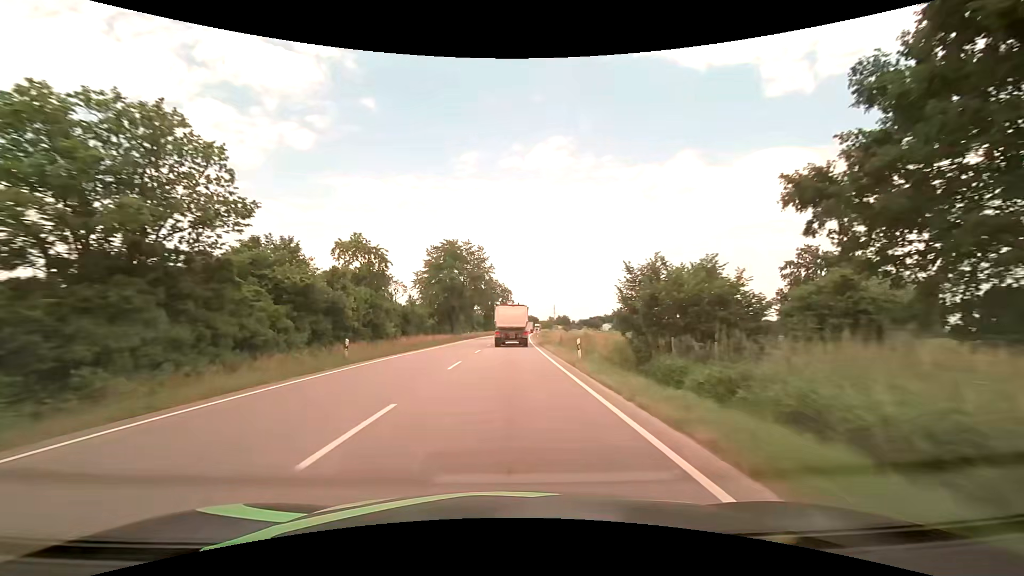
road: primary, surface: asphalt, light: Day
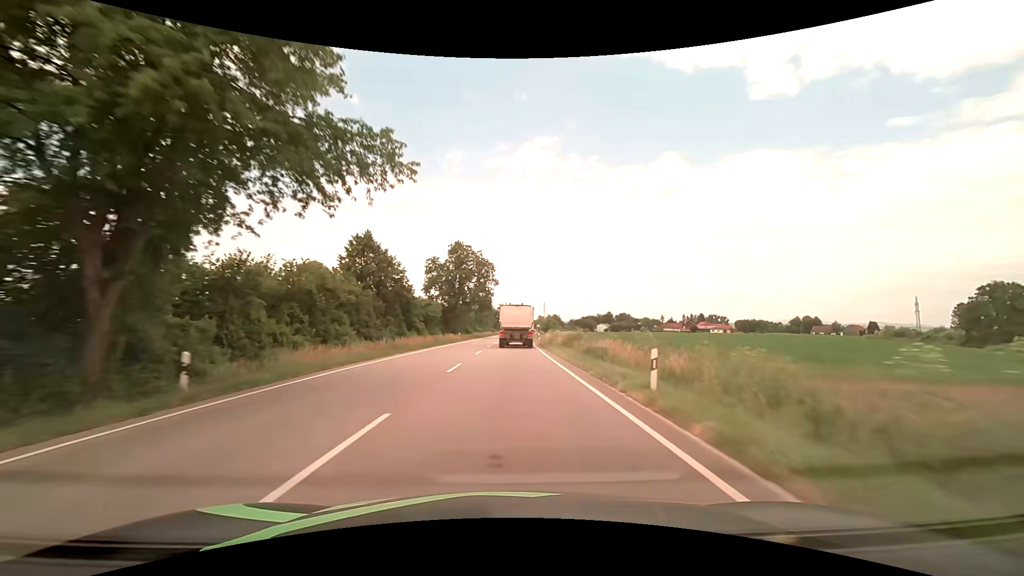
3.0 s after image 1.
(+0.9, +60.4) m; +2°
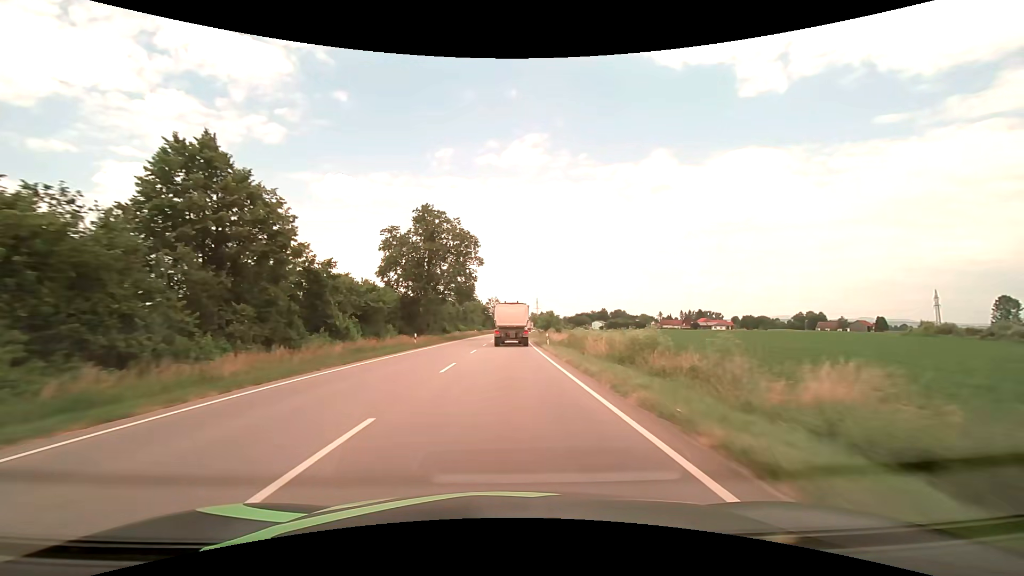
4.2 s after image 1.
(+0.2, +24.0) m; +1°
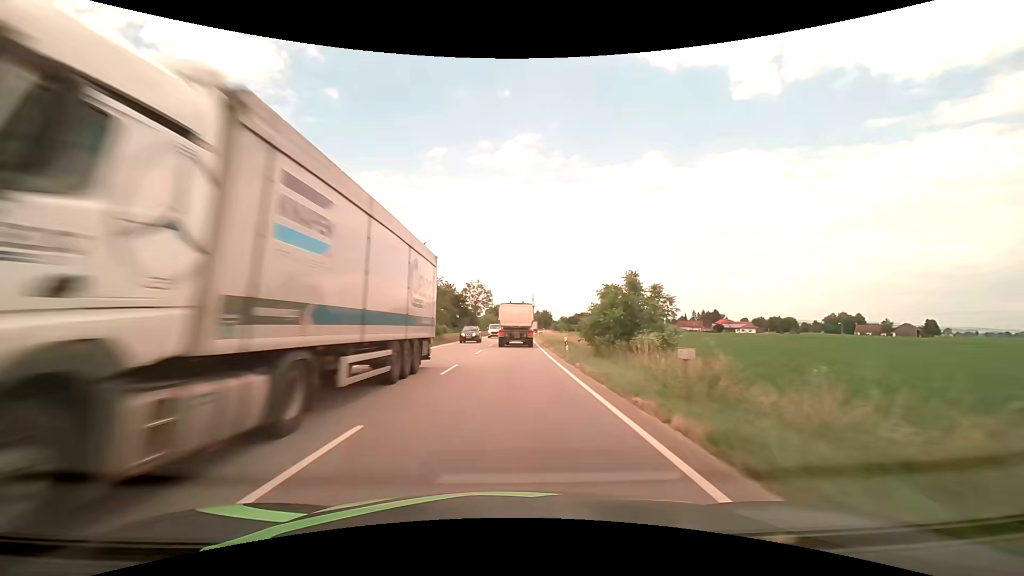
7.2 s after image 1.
(+0.4, +59.8) m; +1°
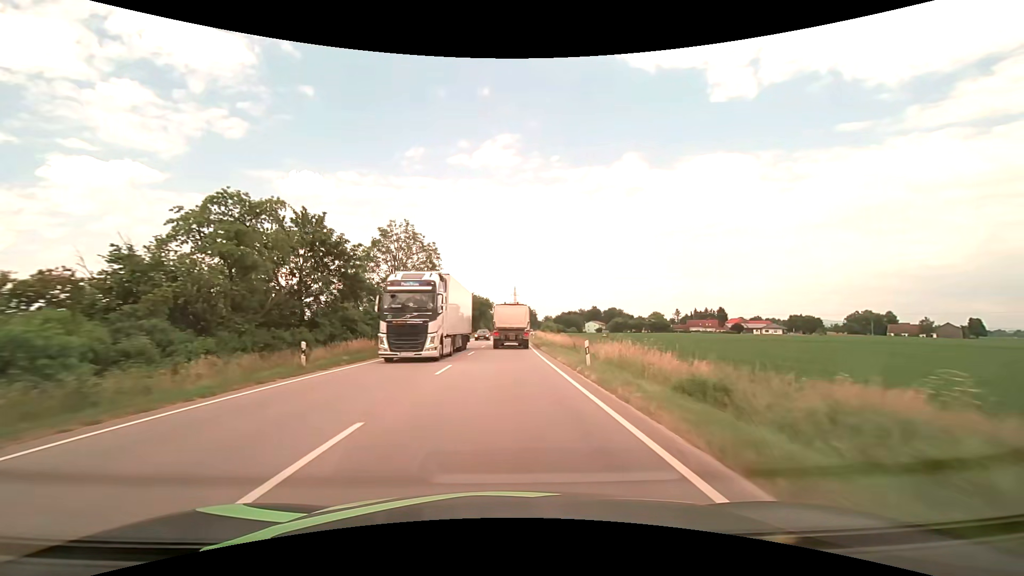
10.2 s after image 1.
(+1.2, +59.0) m; +2°
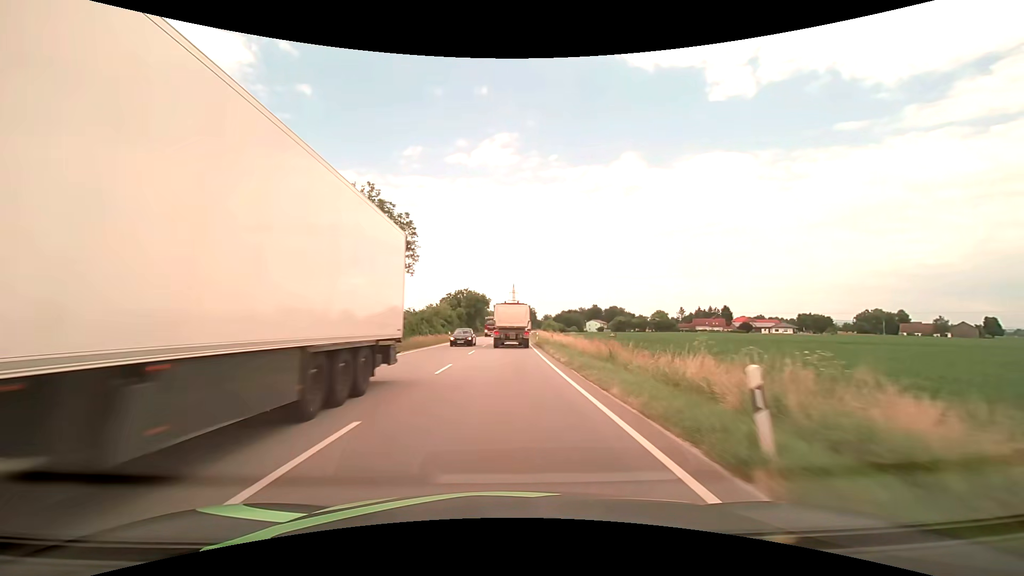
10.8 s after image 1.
(0.0, +11.7) m; 0°
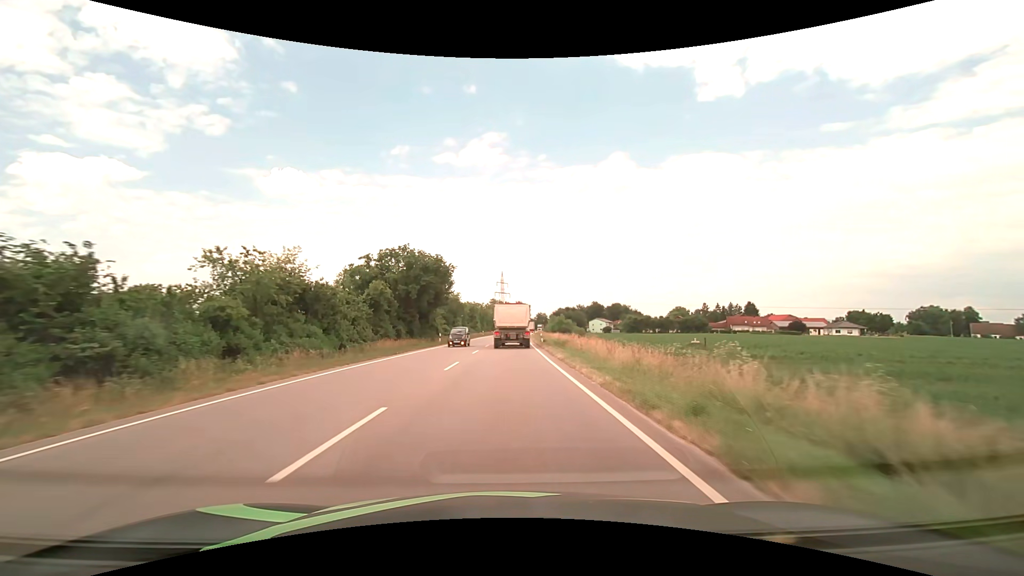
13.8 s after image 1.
(+0.7, +58.1) m; +1°
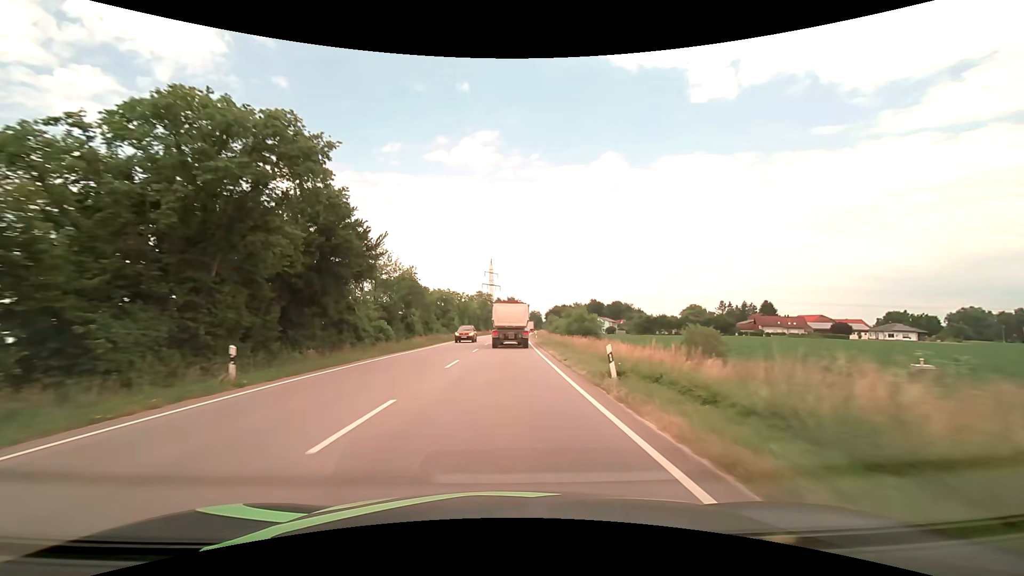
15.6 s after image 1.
(+0.3, +34.5) m; +1°
(0, +10) (0, +20) (0, +30) (0, +40) (+1, +50) (+1, +60) (+1, +70) (+1, +80) (+2, +90) (+2, +100) m
